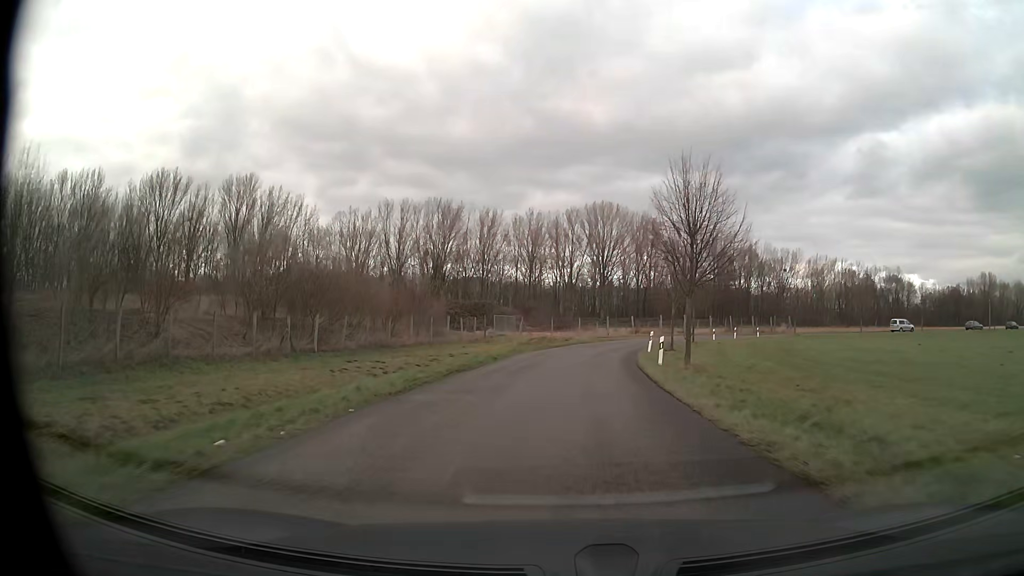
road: unclassified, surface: asphalt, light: Day
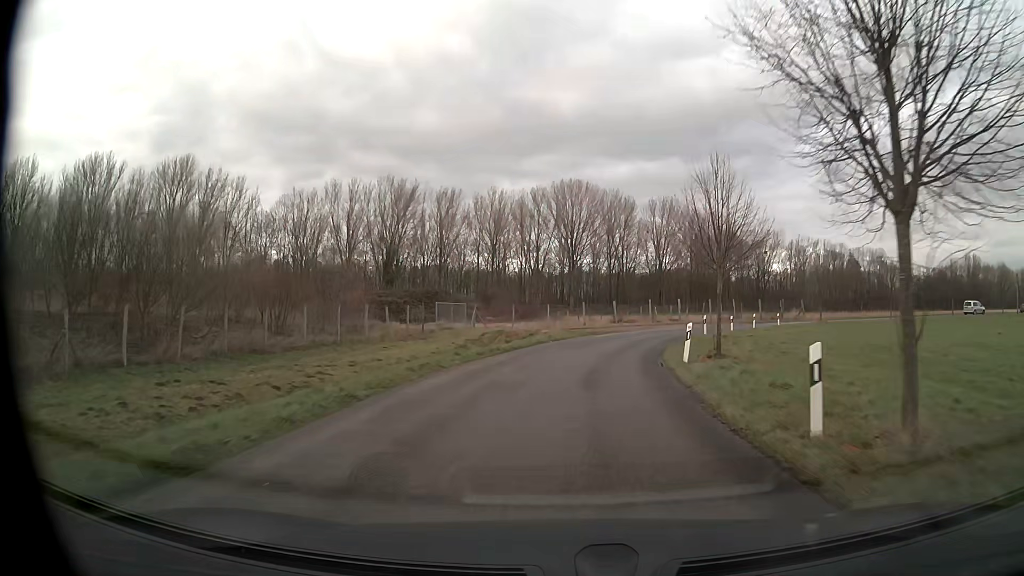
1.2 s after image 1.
(+0.3, +15.6) m; +2°
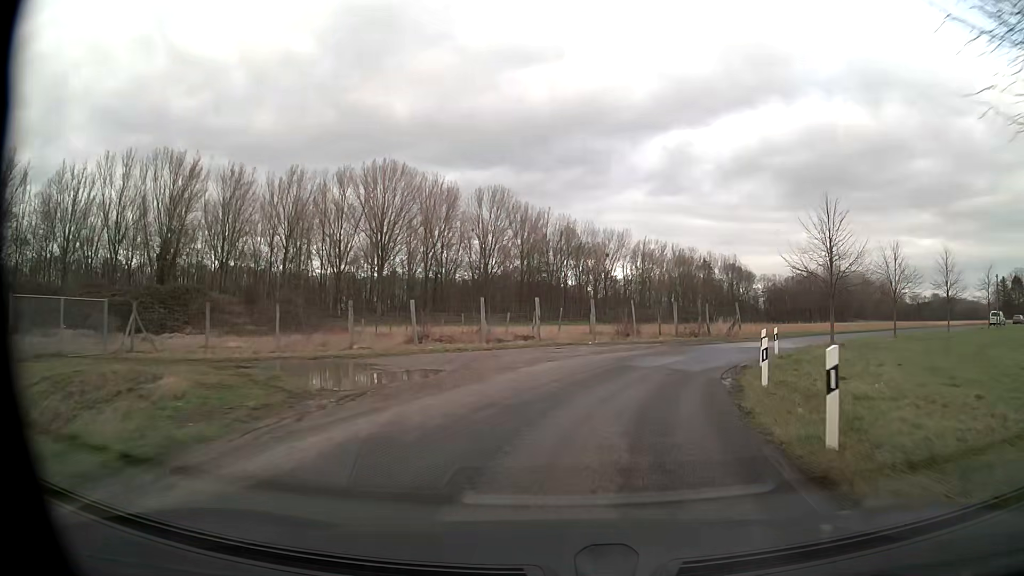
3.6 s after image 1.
(+3.3, +30.3) m; +15°
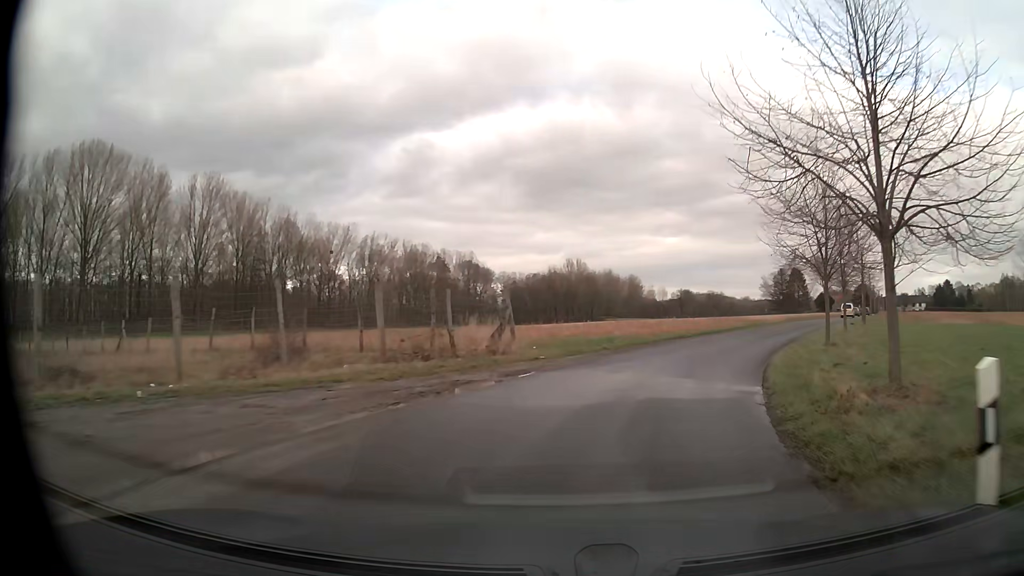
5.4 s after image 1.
(+4.3, +21.4) m; +22°
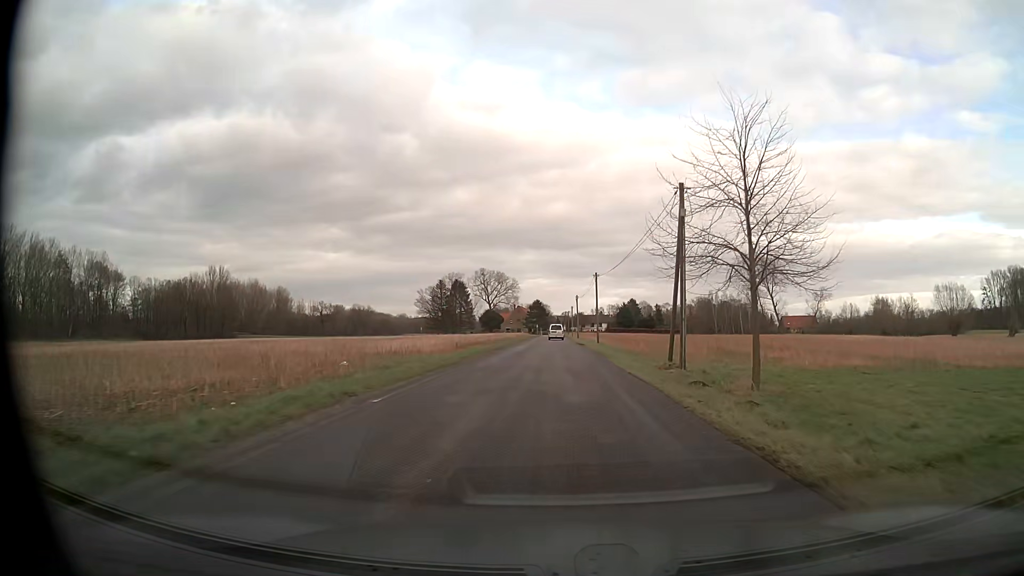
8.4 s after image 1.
(+11.6, +34.6) m; +30°
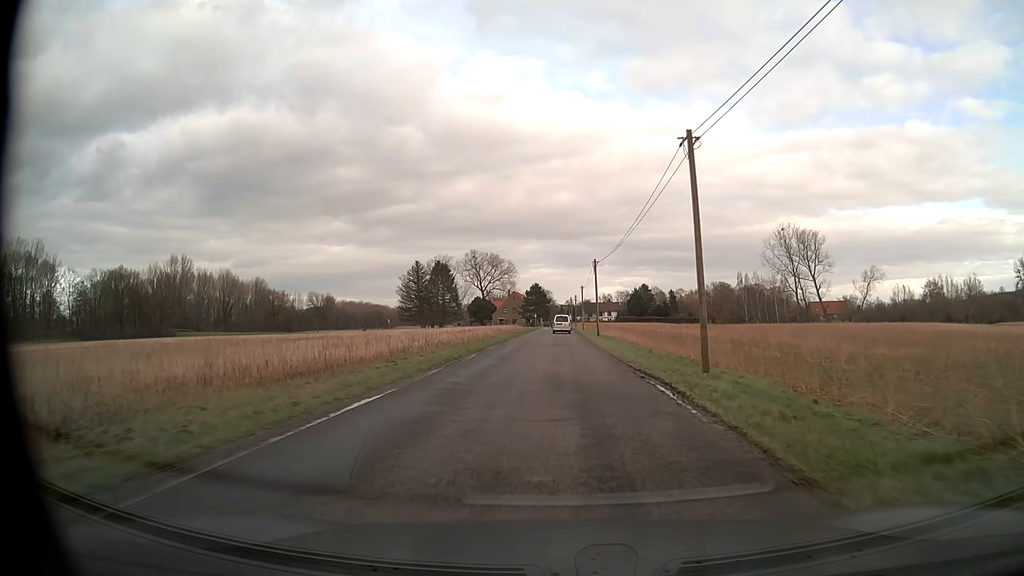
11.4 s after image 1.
(+0.2, +38.9) m; 0°
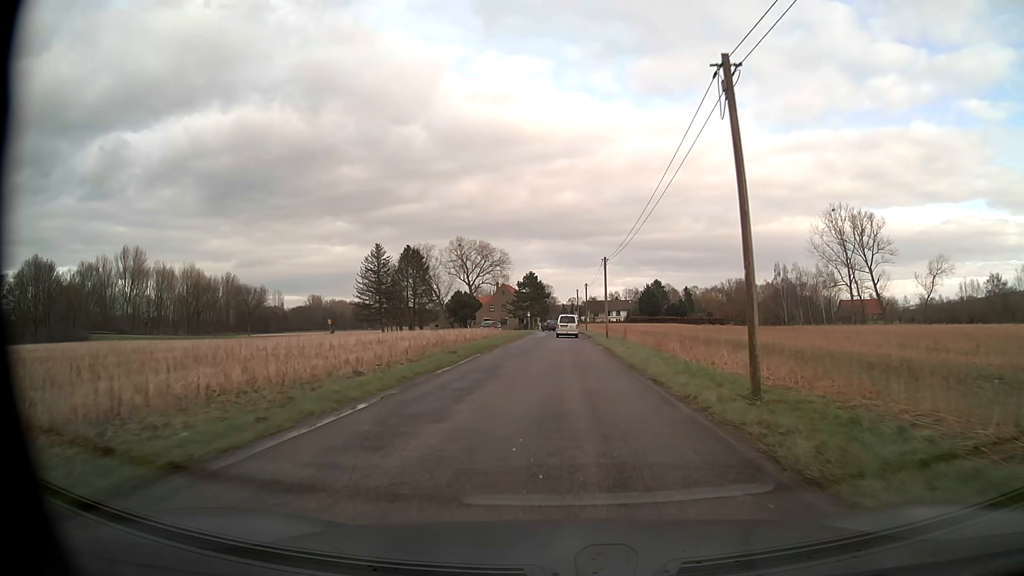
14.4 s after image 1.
(0.0, +39.0) m; 0°
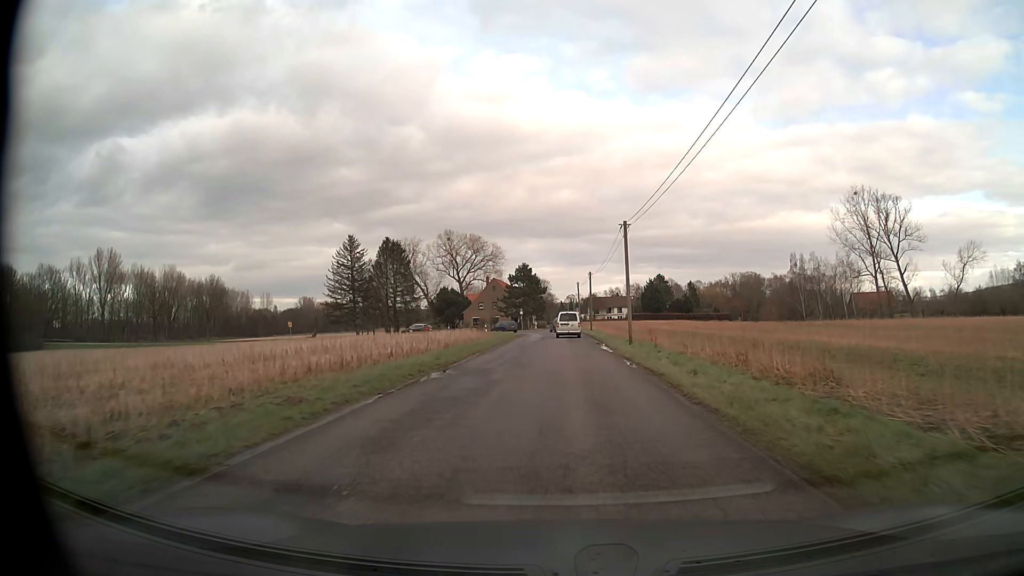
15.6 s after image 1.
(0.0, +15.7) m; 0°
